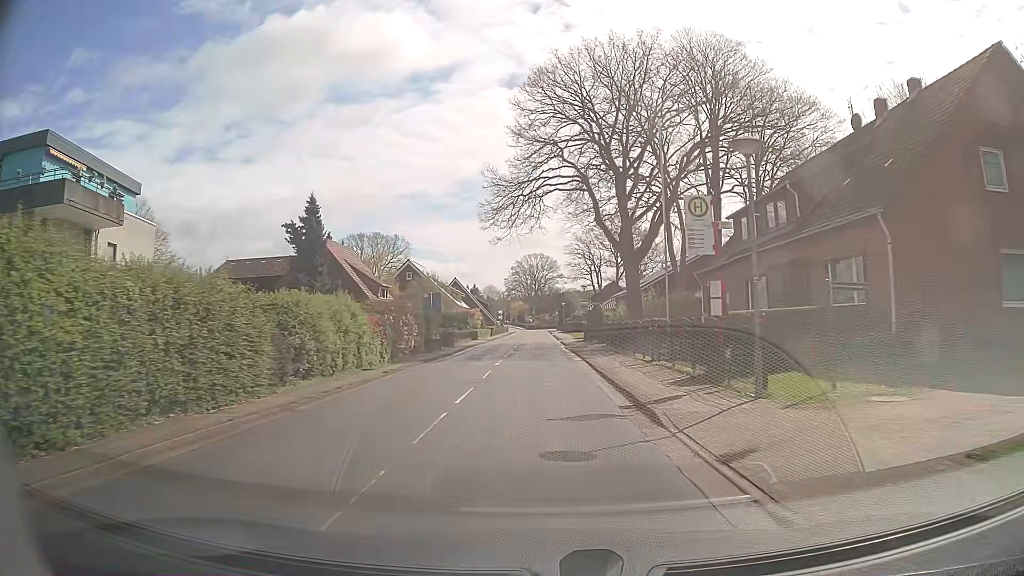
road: tertiary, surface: asphalt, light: Day
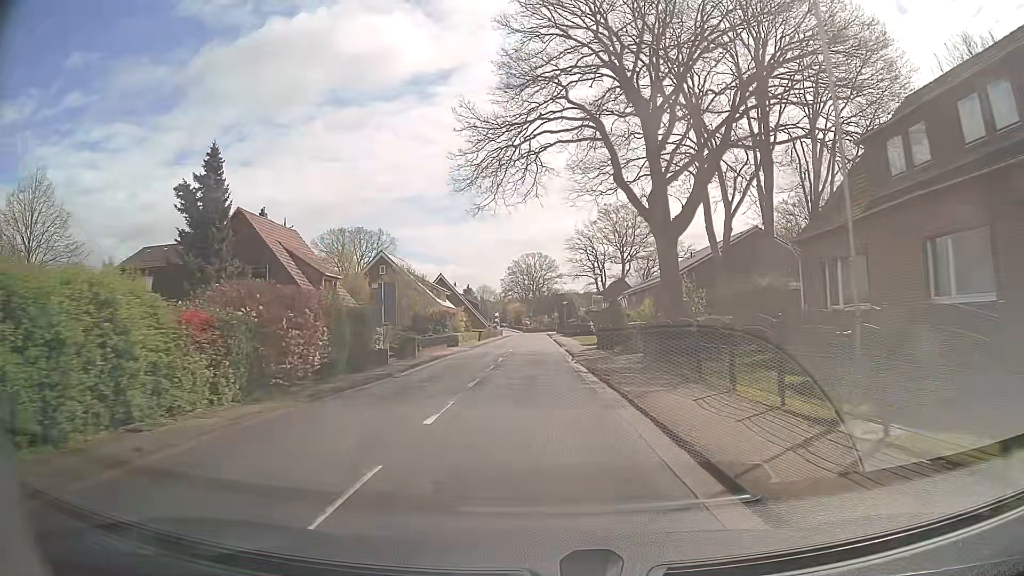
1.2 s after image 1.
(+0.1, +13.8) m; 0°
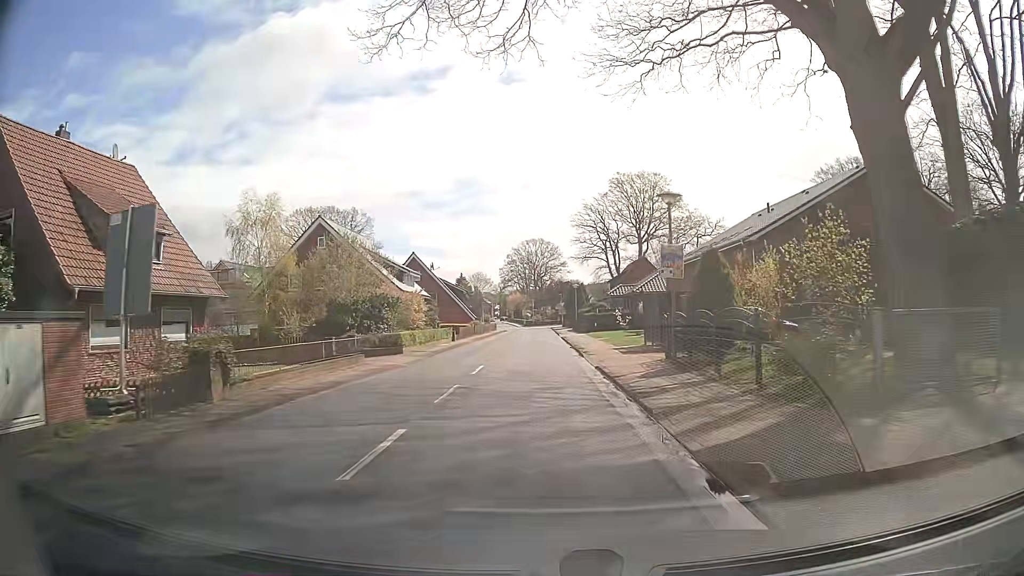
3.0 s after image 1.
(+0.2, +21.3) m; 0°
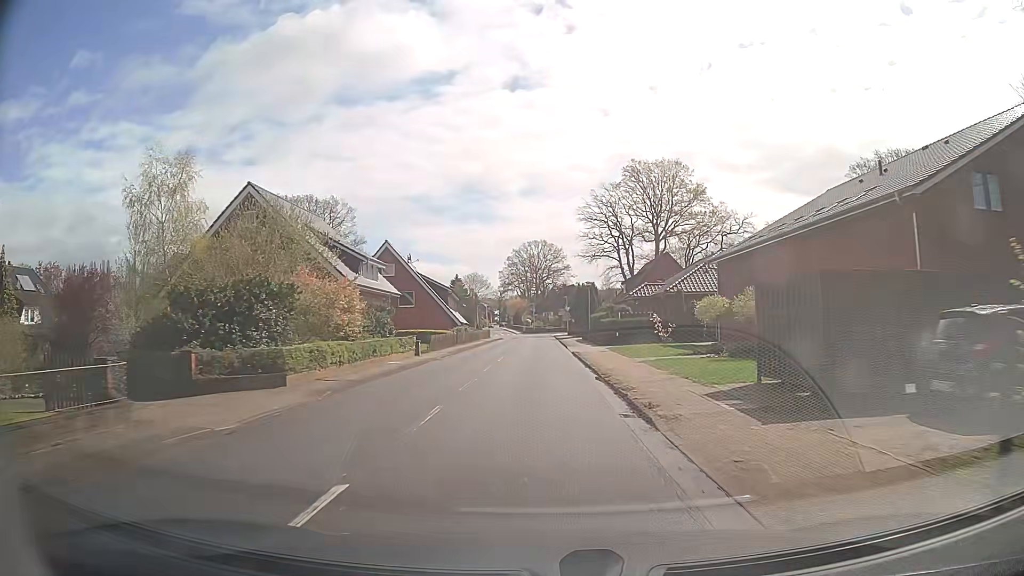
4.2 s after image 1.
(-0.1, +14.2) m; 0°
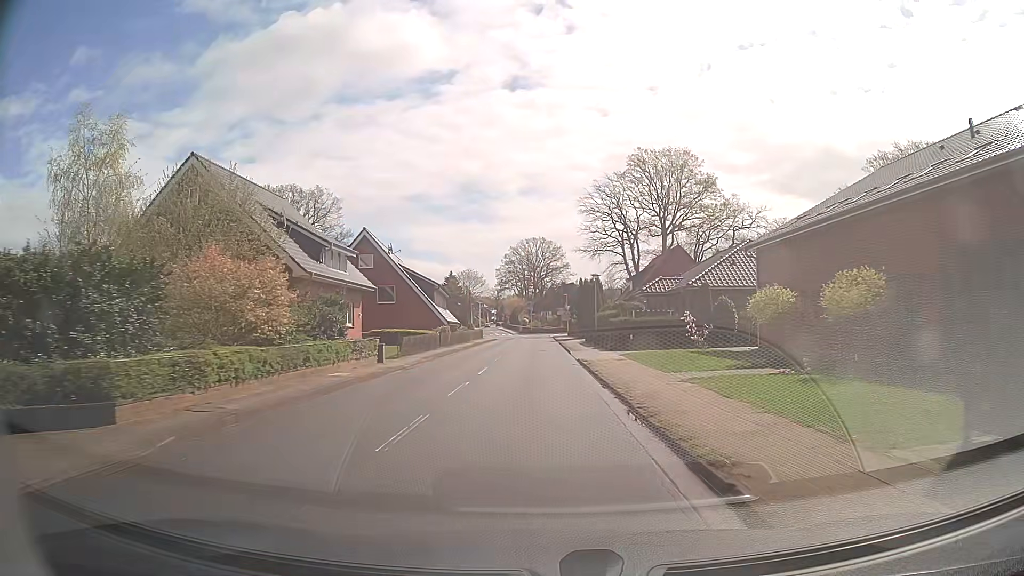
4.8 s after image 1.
(0.0, +7.1) m; 0°
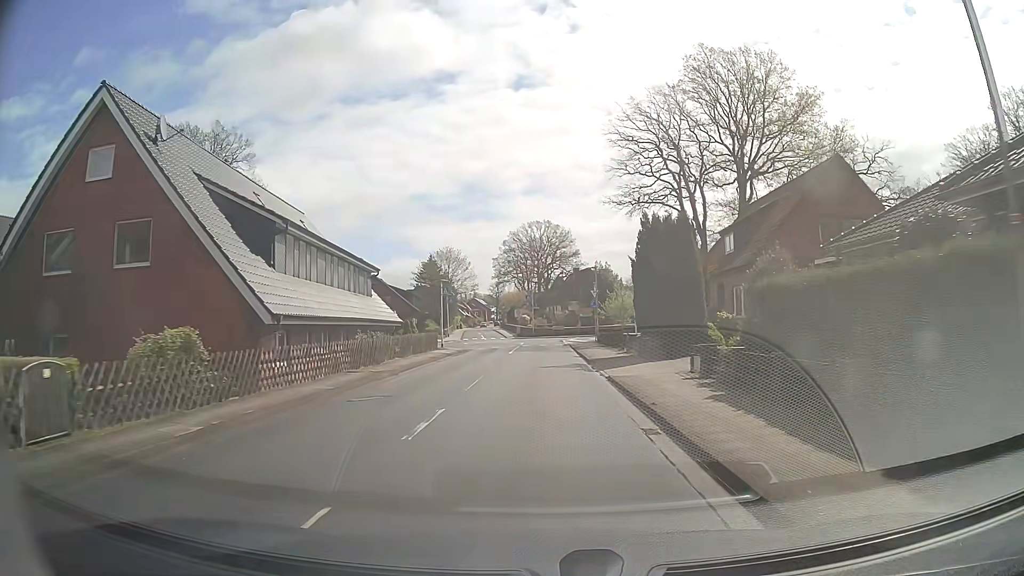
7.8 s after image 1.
(-0.3, +34.8) m; -1°
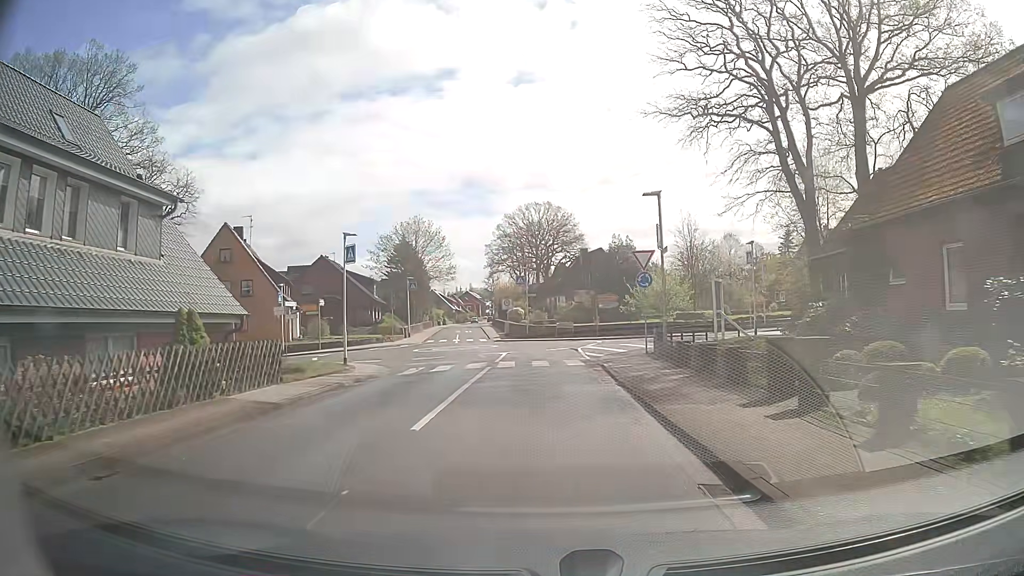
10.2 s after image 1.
(0.0, +22.8) m; 0°
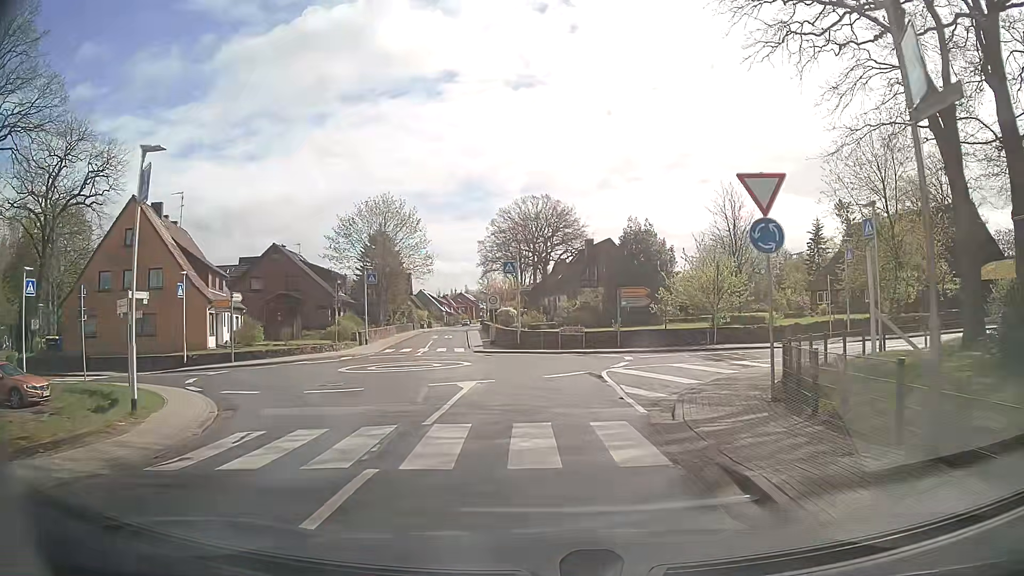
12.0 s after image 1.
(0.0, +13.1) m; 0°
